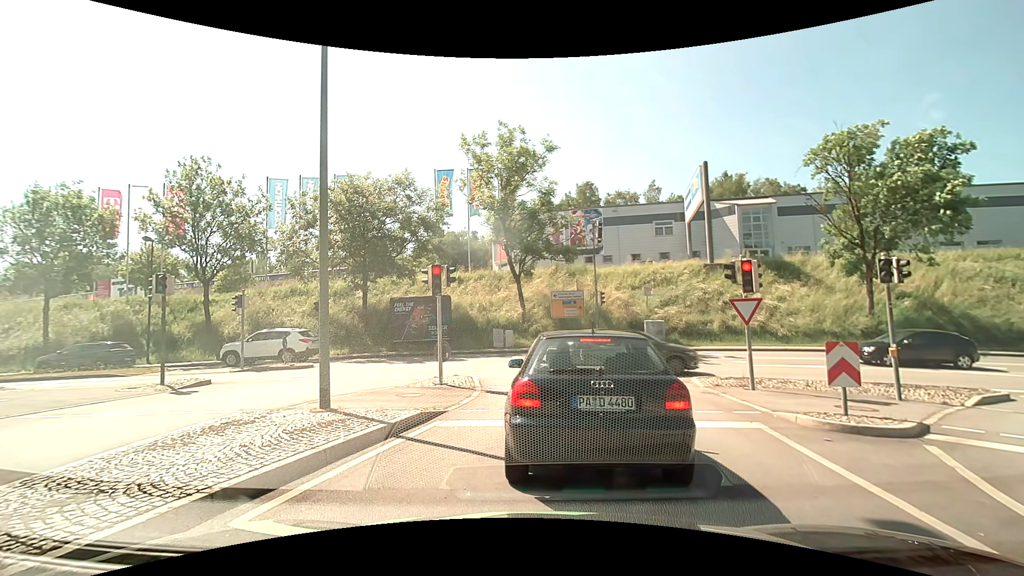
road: primary_link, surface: asphalt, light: Day
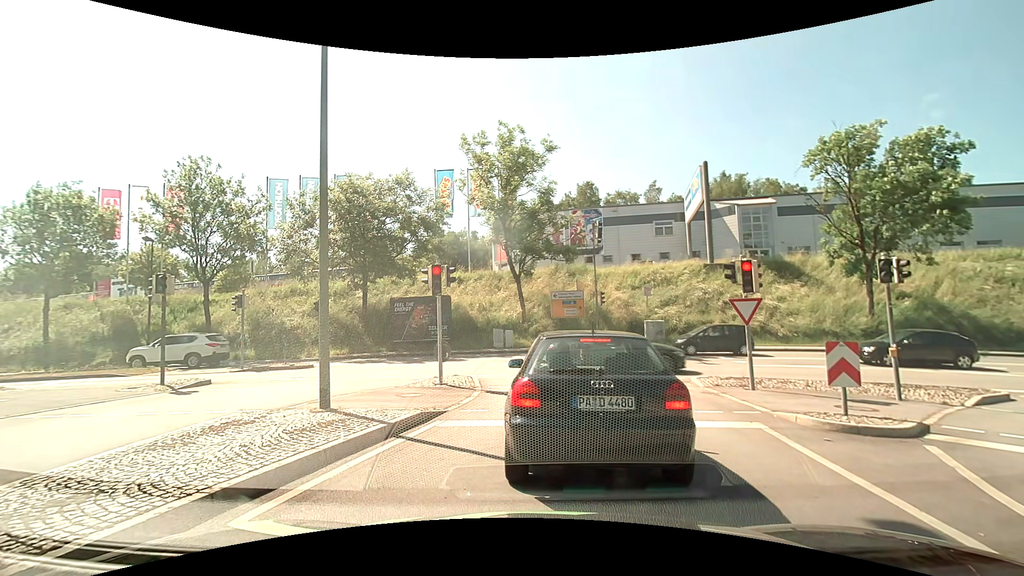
(0.0, 0.0) m; 0°
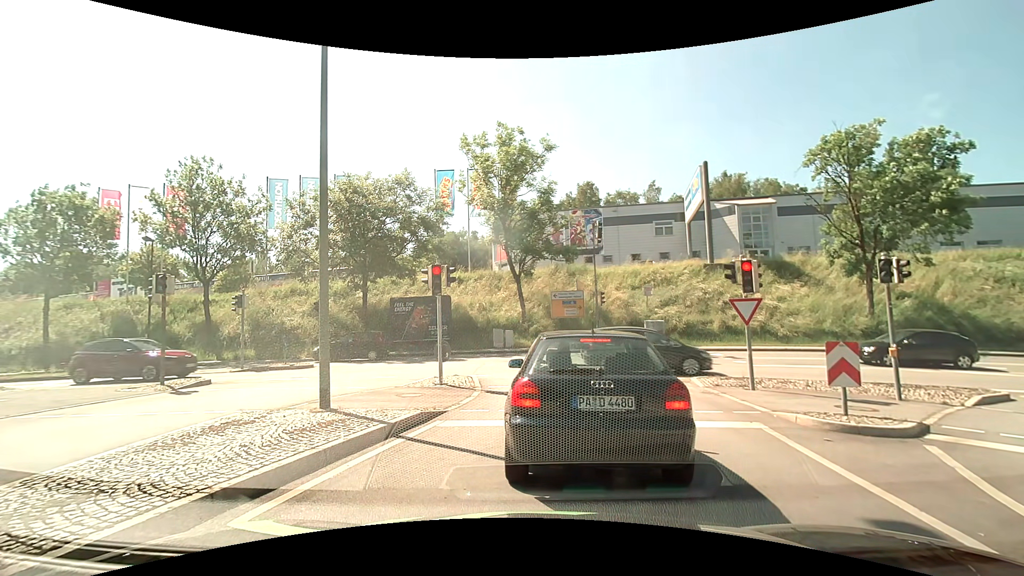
(0.0, 0.0) m; 0°
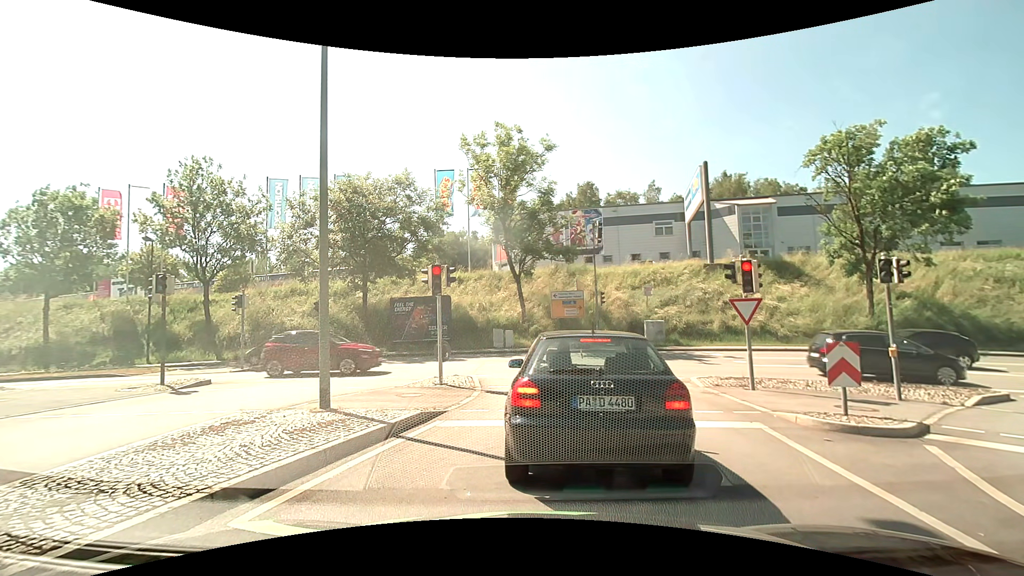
(0.0, 0.0) m; 0°
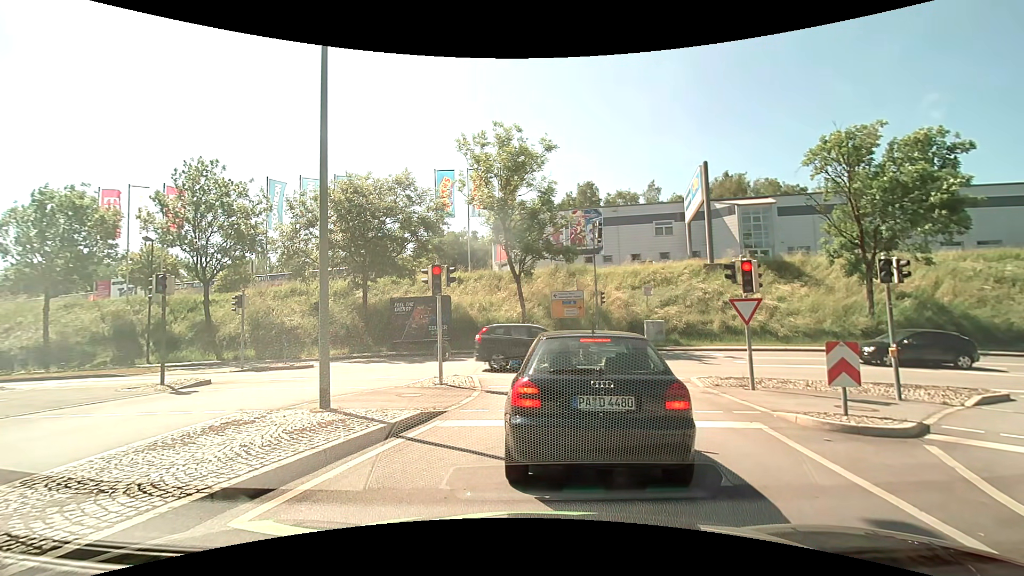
(0.0, 0.0) m; 0°
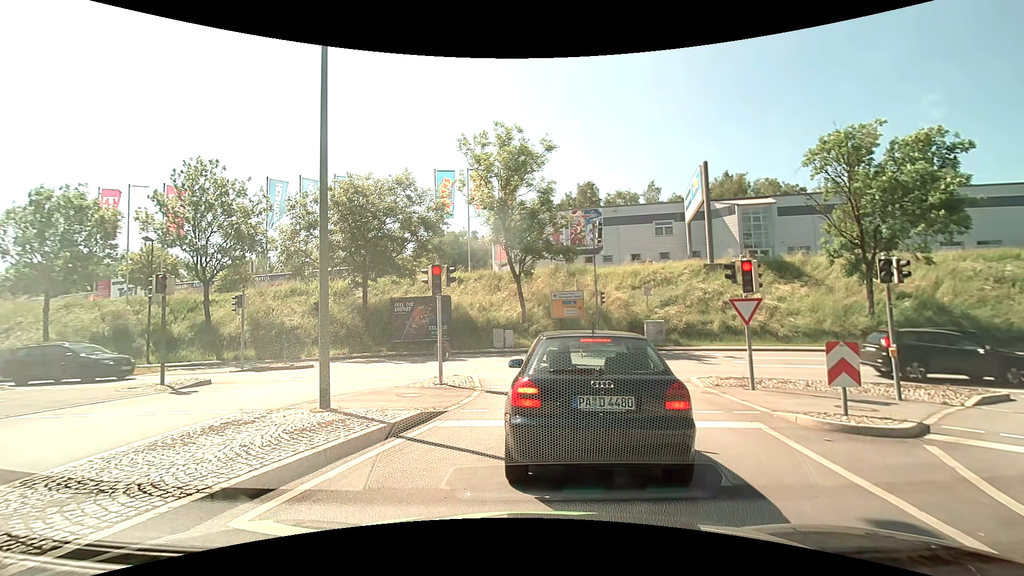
(0.0, 0.0) m; 0°
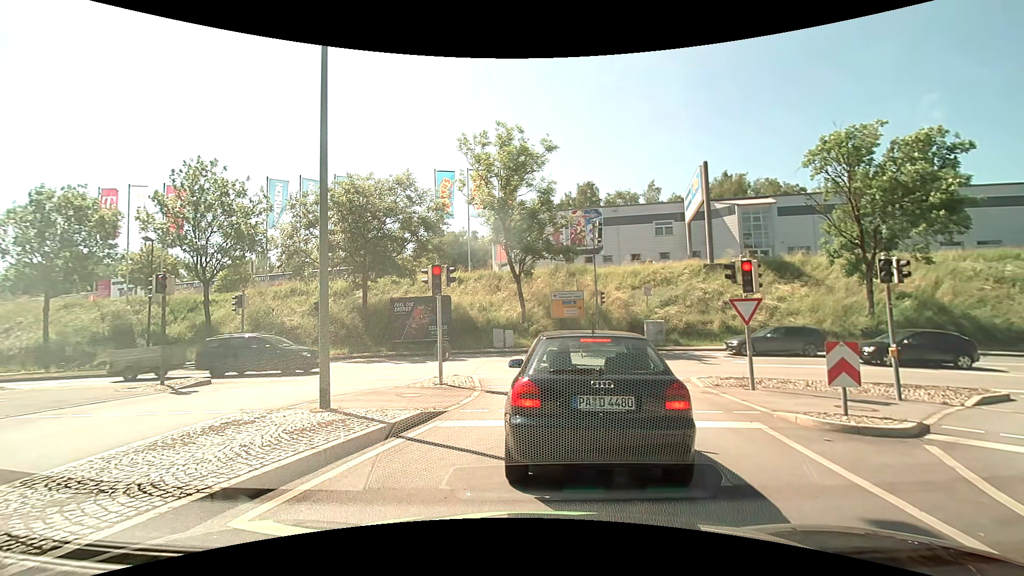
(0.0, 0.0) m; 0°
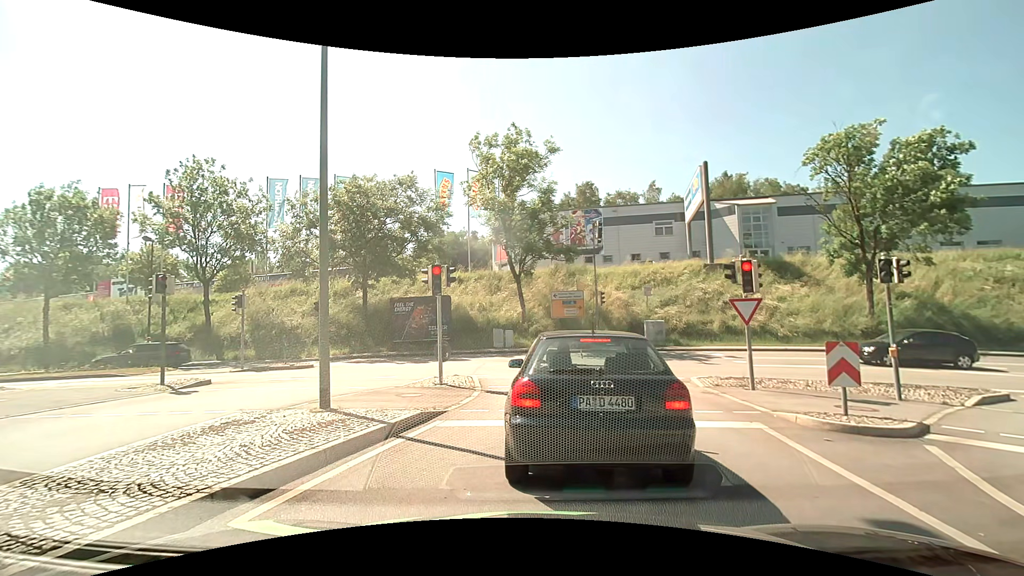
(0.0, 0.0) m; 0°
(0, +10) (-1, +20) (-8, +26) (-18, +28) (-28, +27) (-38, +27) (-48, +26) (-58, +25) (-68, +24) (-78, +24) m
